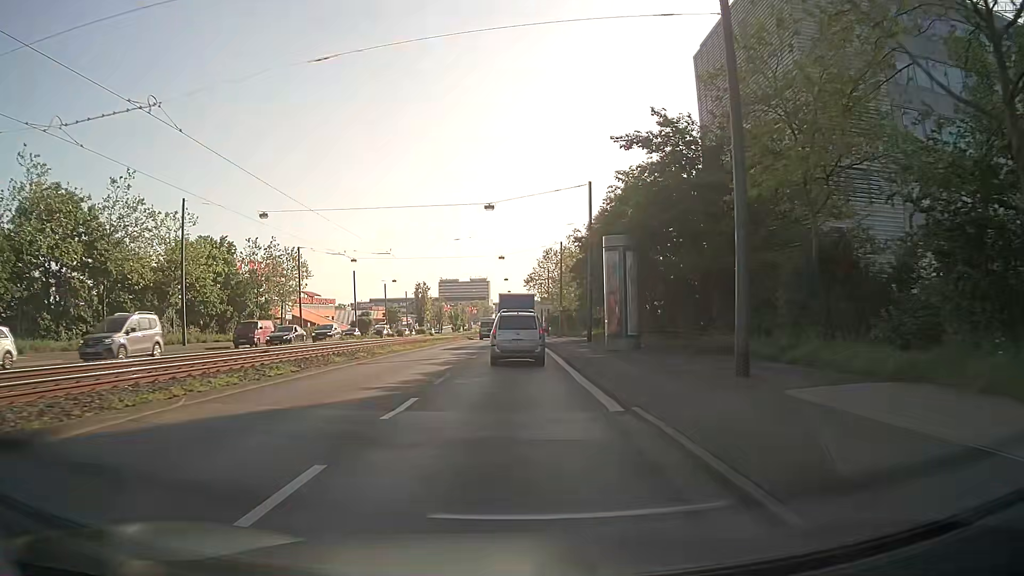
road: primary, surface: asphalt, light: Day
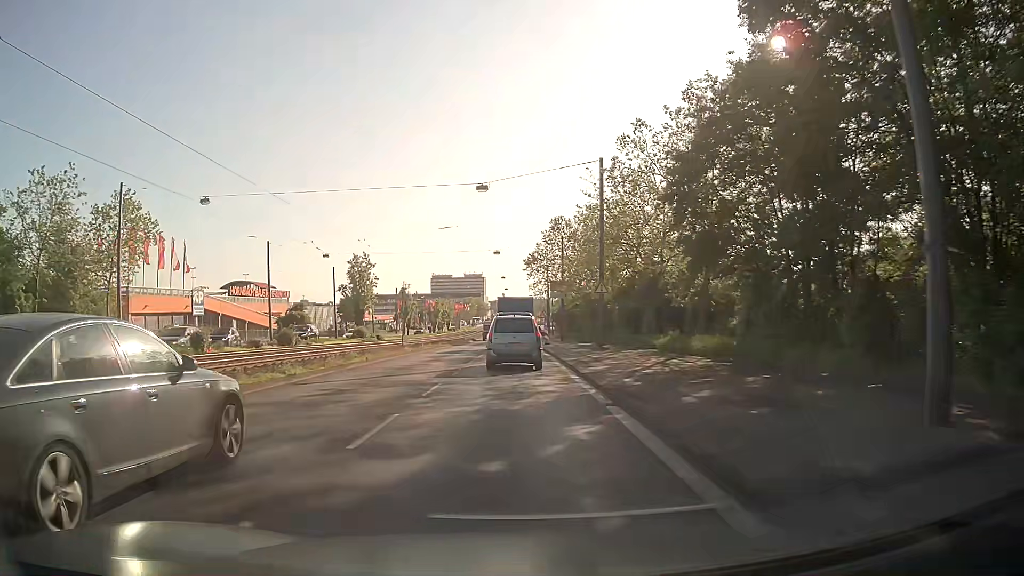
(0.0, +37.7) m; +1°
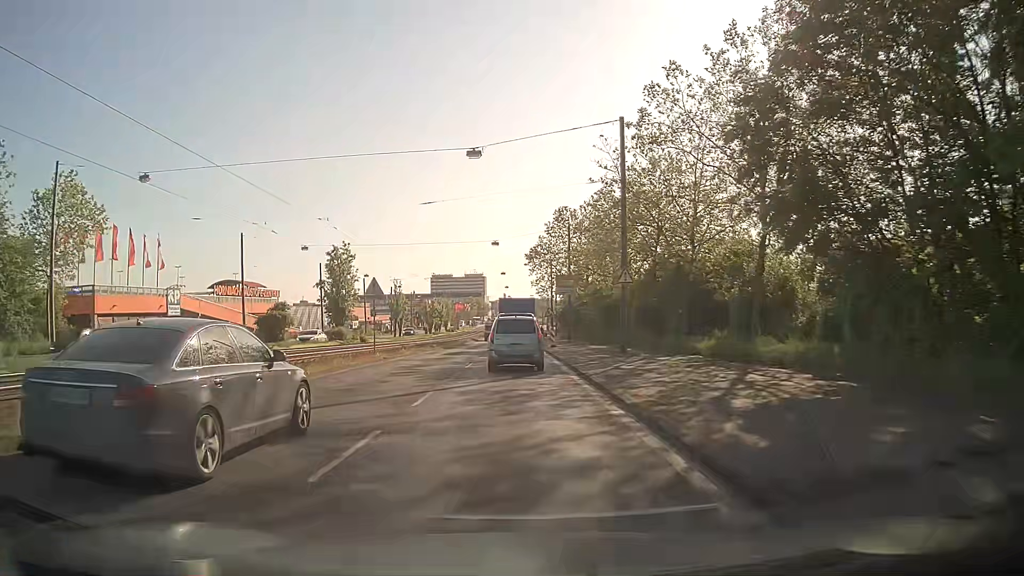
(-0.1, +7.6) m; 0°
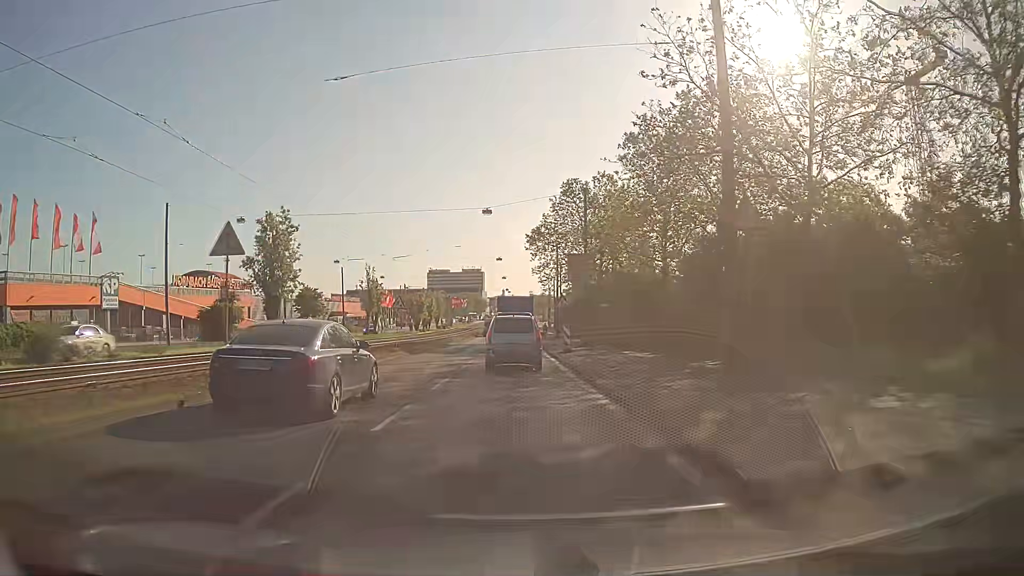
(-0.1, +15.1) m; 0°
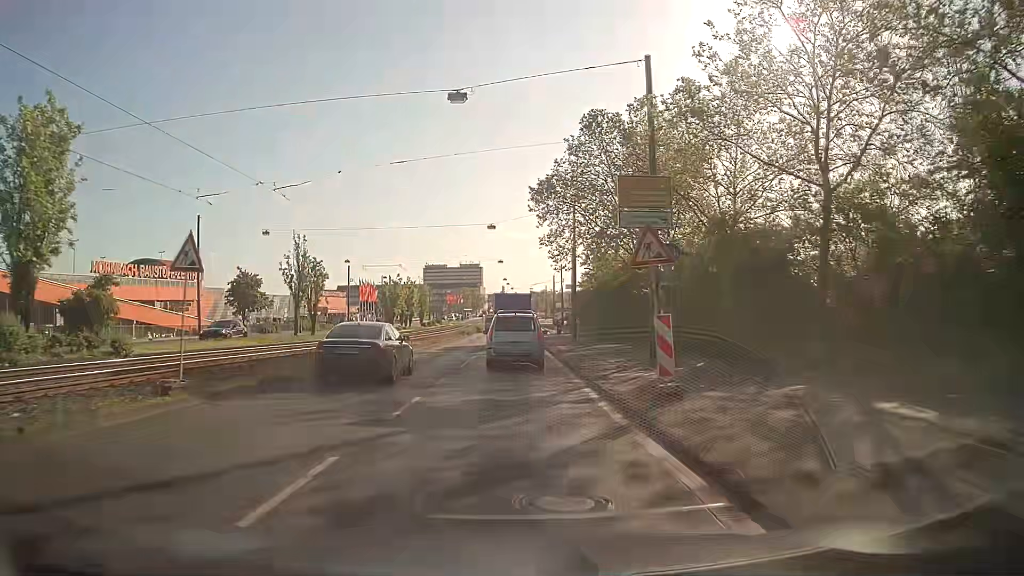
(0.0, +22.7) m; 0°
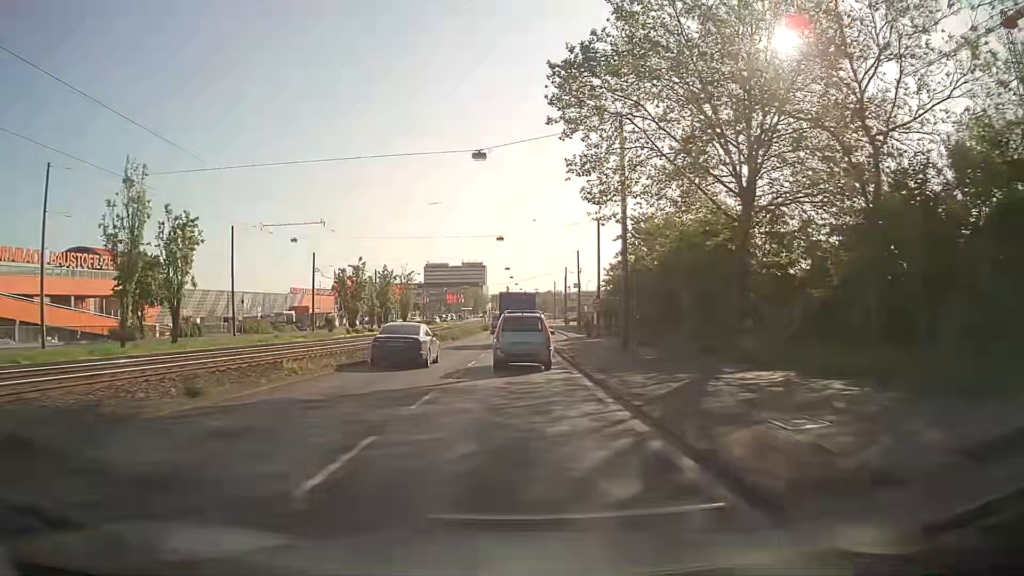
(0.0, +22.6) m; 0°
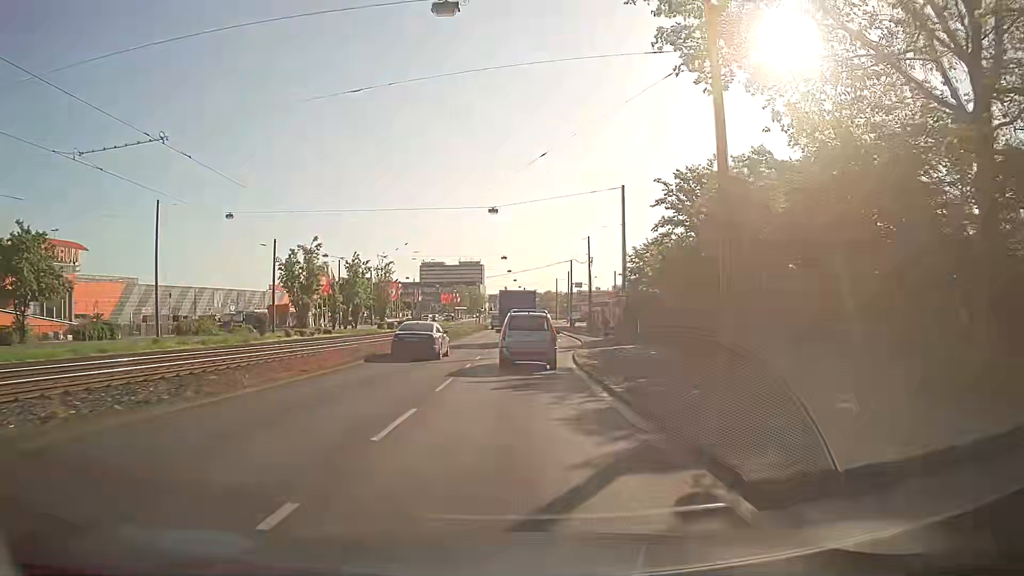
(0.0, +15.0) m; 0°
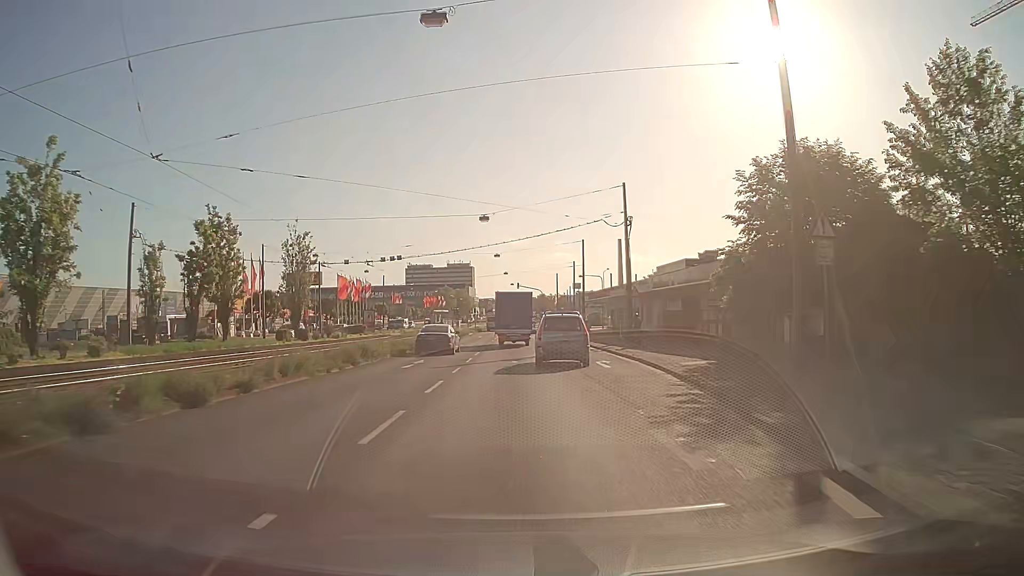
(+0.5, +30.1) m; +1°
(0, +10) (0, +20) (0, +30) (0, +40) (0, +50) (0, +60) (0, +70) (0, +80) (0, +90) (0, +100) m
